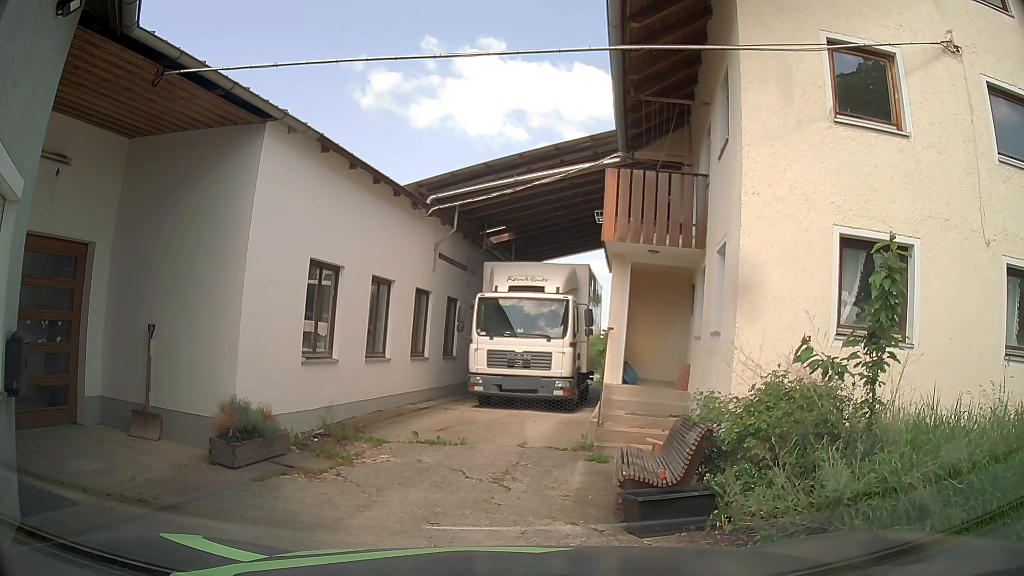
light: Day
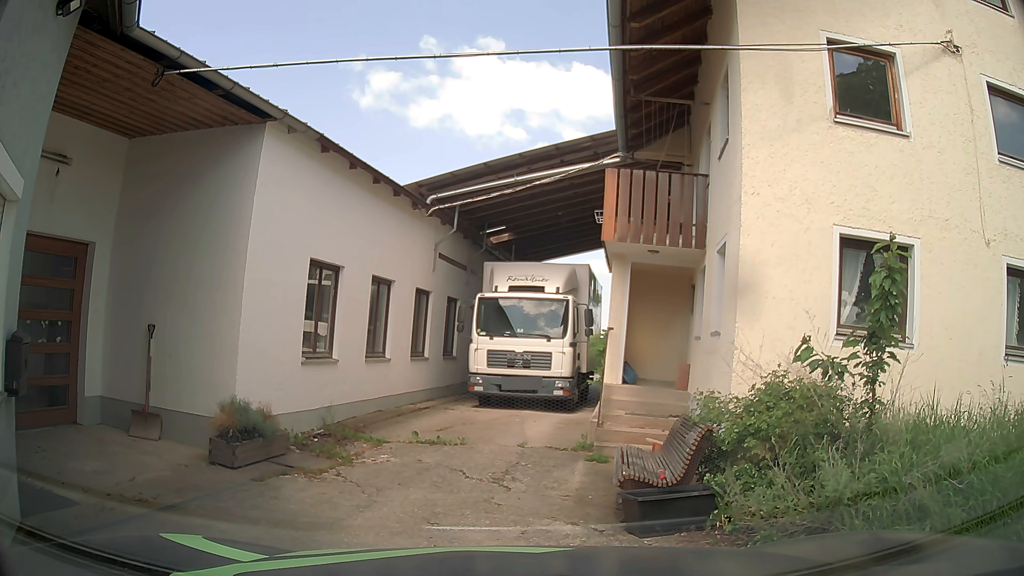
(0.0, 0.0) m; 0°
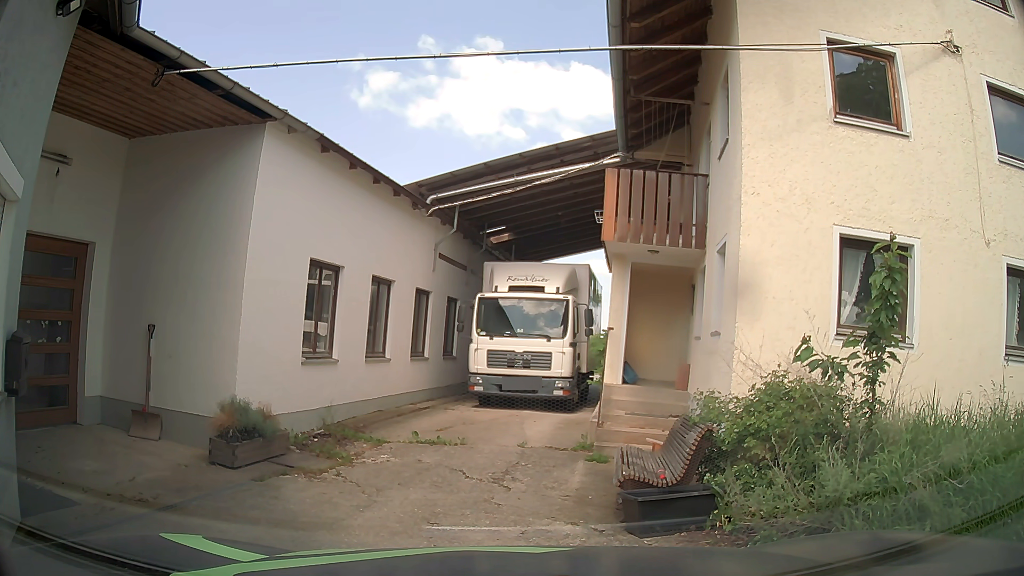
(0.0, 0.0) m; 0°
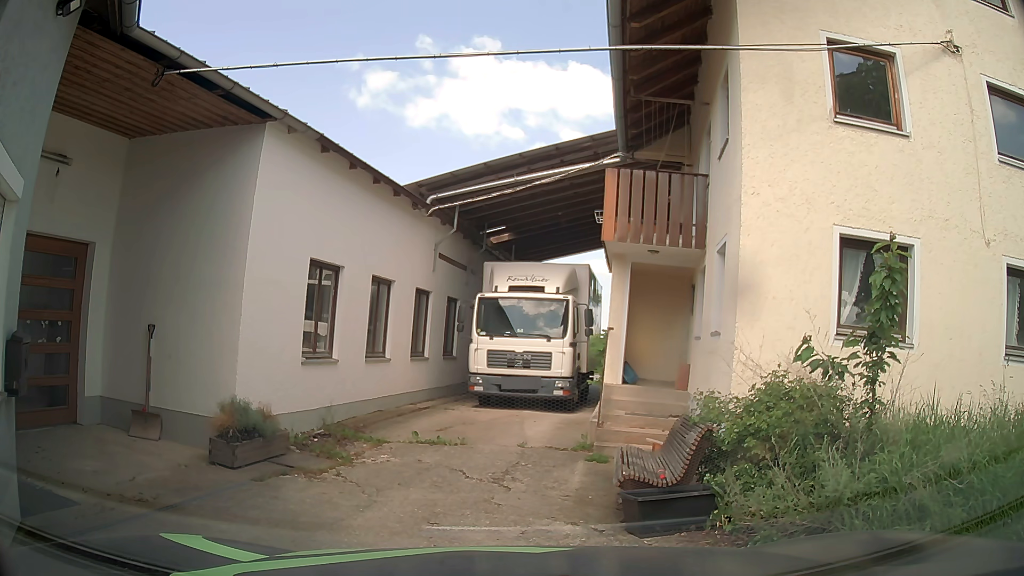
(0.0, 0.0) m; 0°
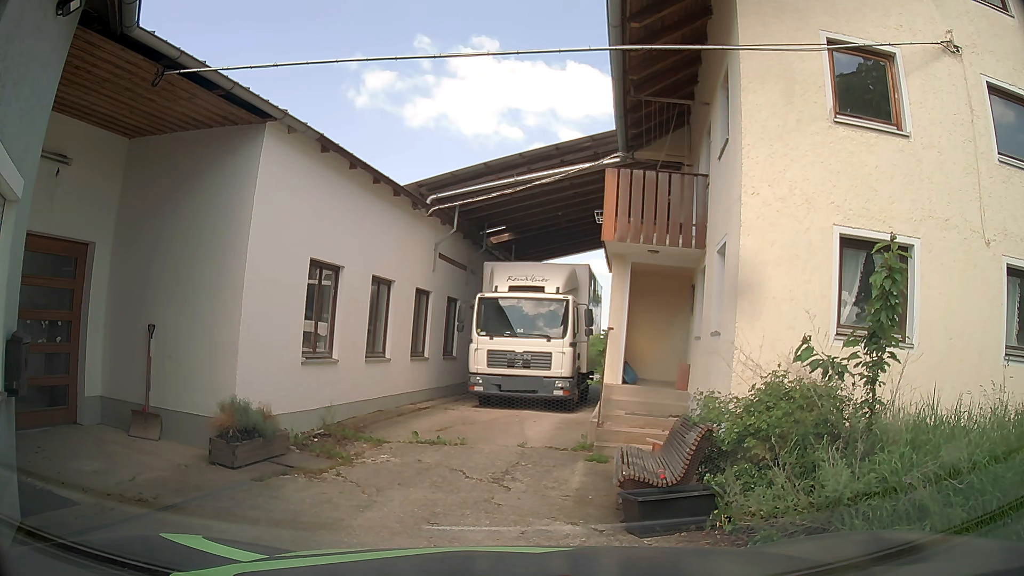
(0.0, 0.0) m; 0°
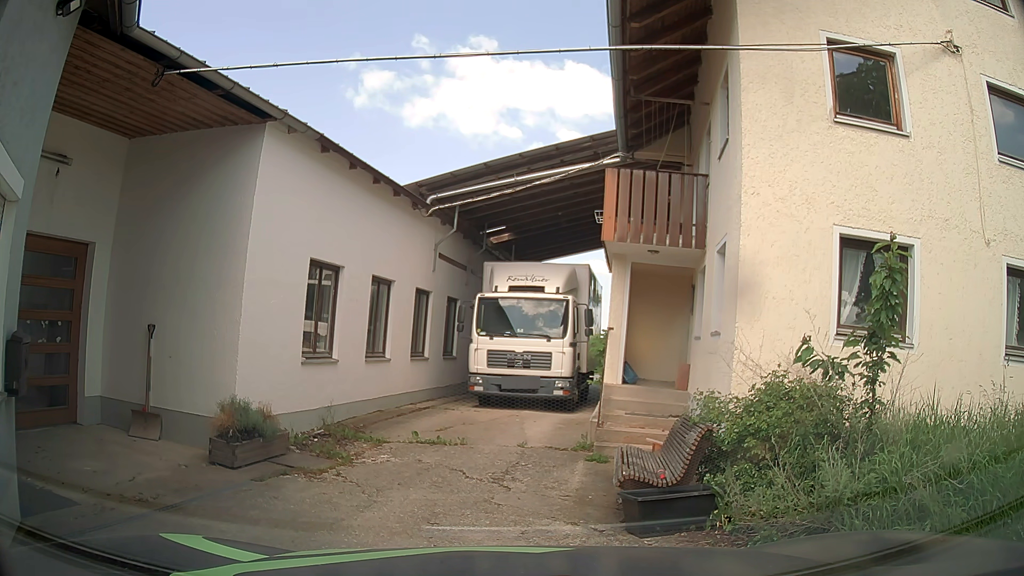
(0.0, 0.0) m; 0°
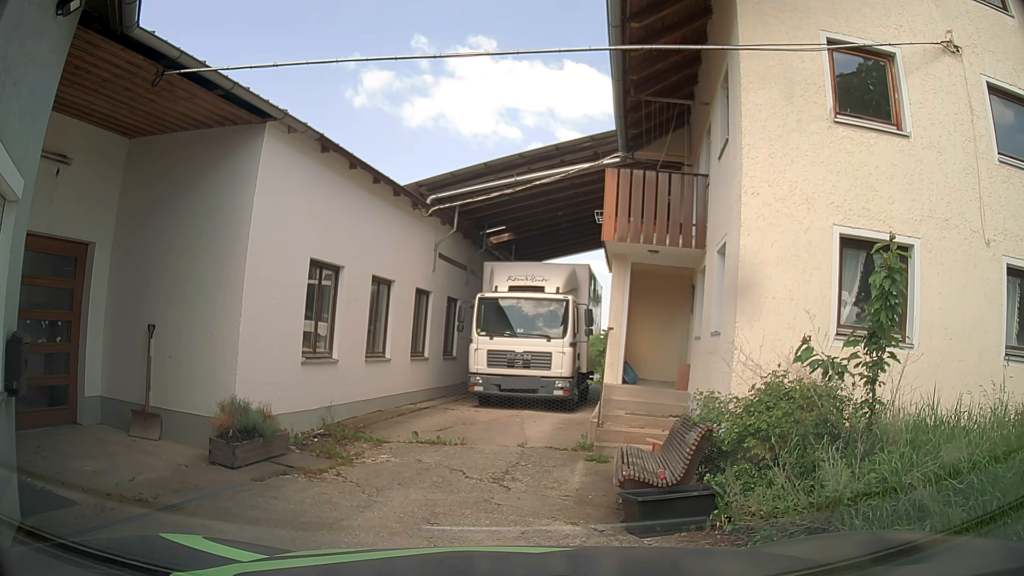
(0.0, 0.0) m; 0°
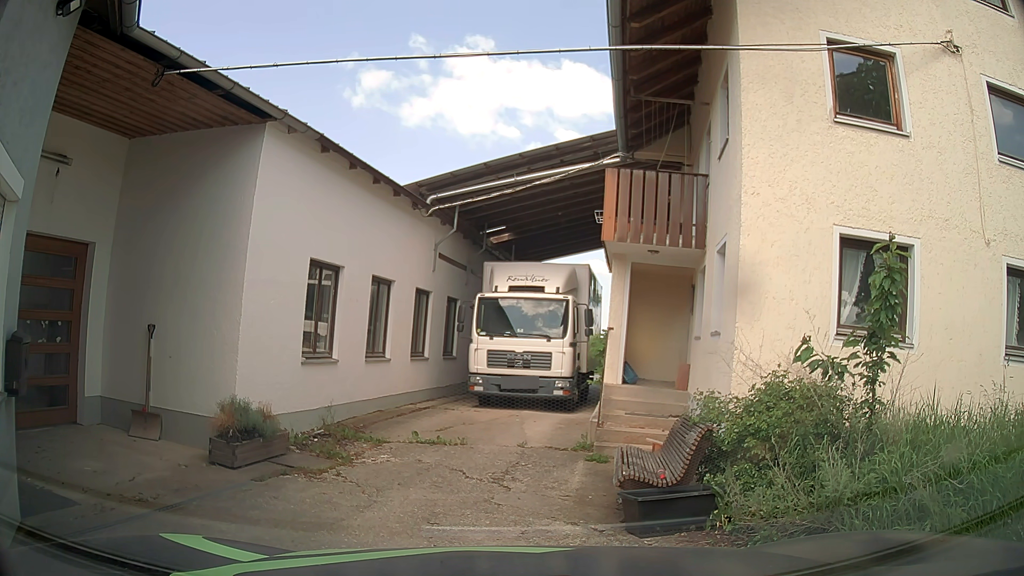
(0.0, 0.0) m; 0°
